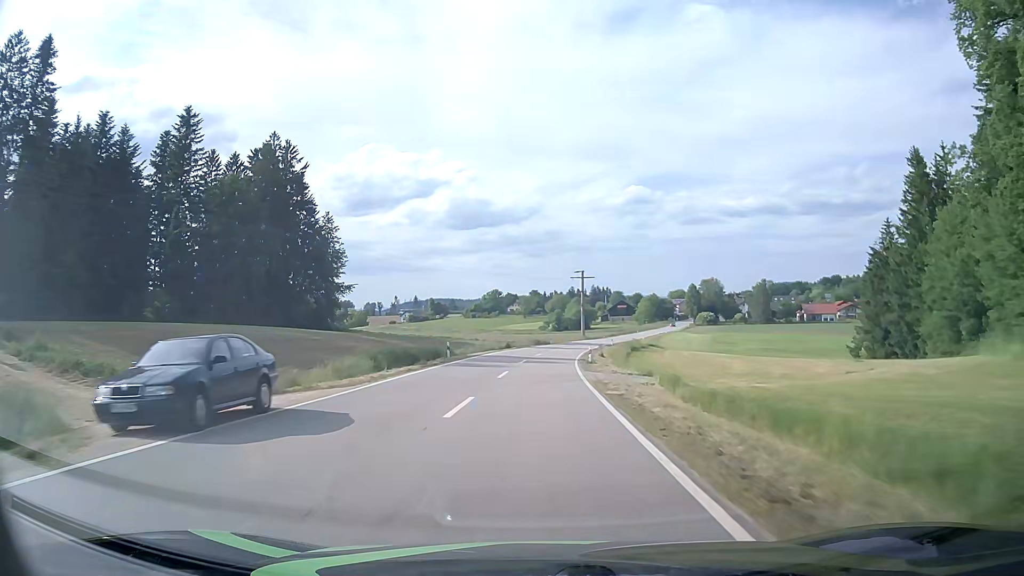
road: tertiary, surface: asphalt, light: Day
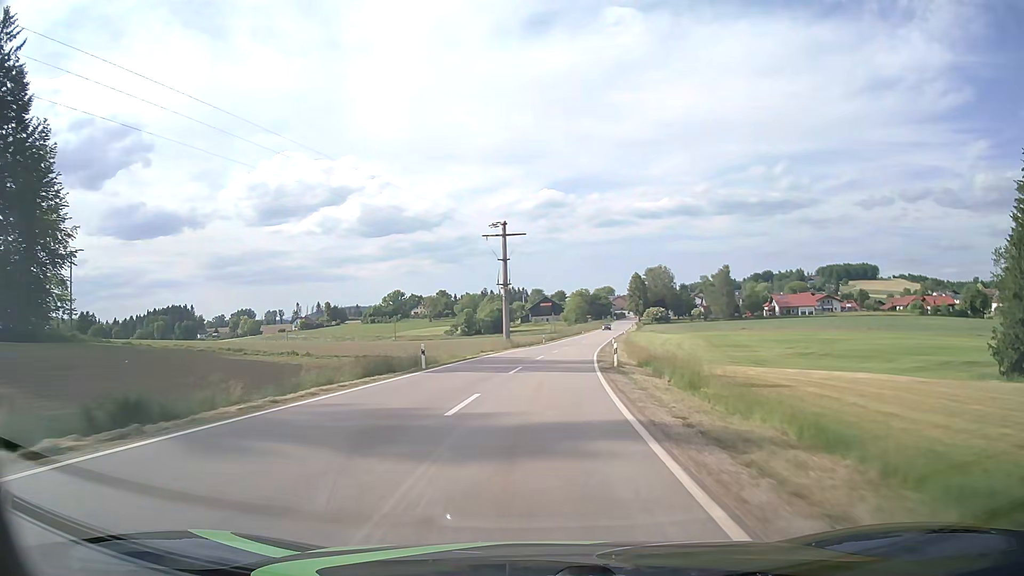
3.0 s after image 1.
(+2.9, +59.6) m; +7°
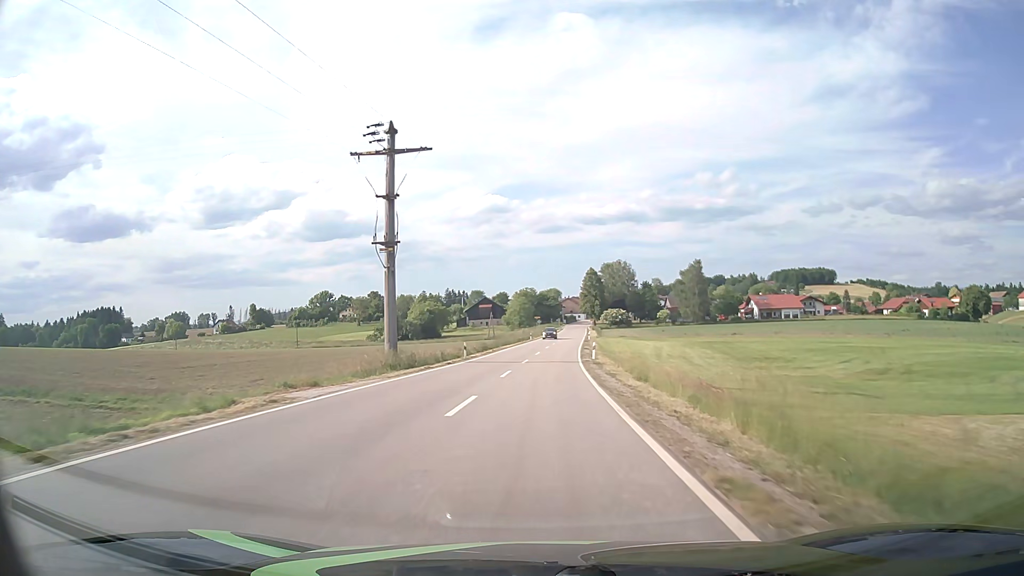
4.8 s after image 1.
(+1.7, +35.4) m; +5°
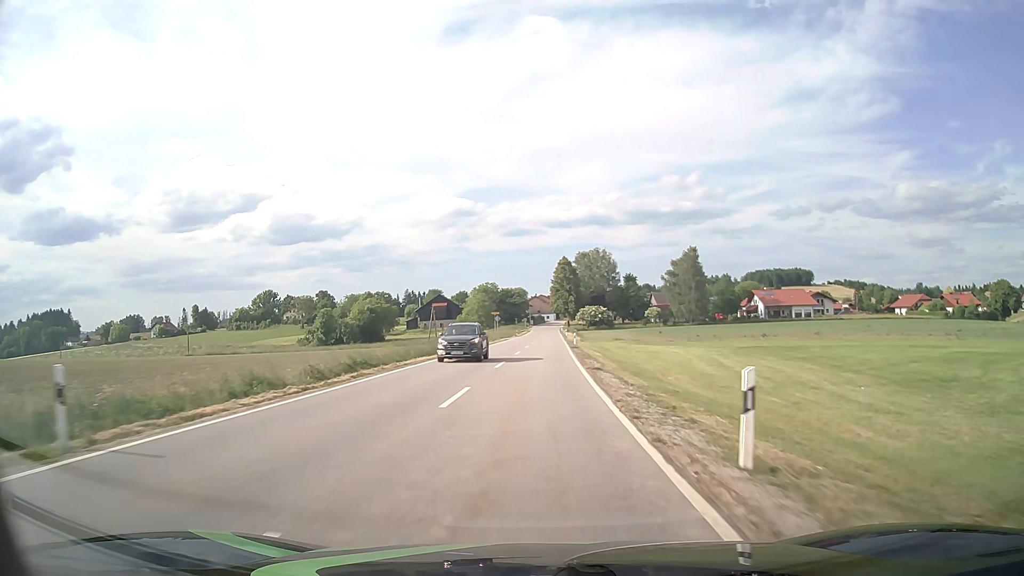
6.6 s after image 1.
(+0.9, +34.9) m; +3°
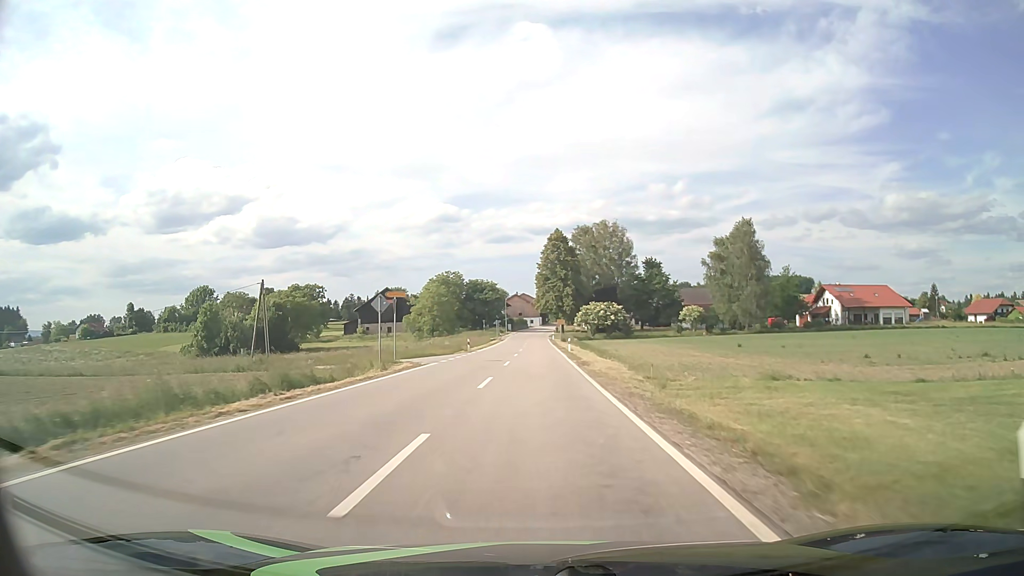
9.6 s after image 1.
(+1.0, +54.7) m; +2°
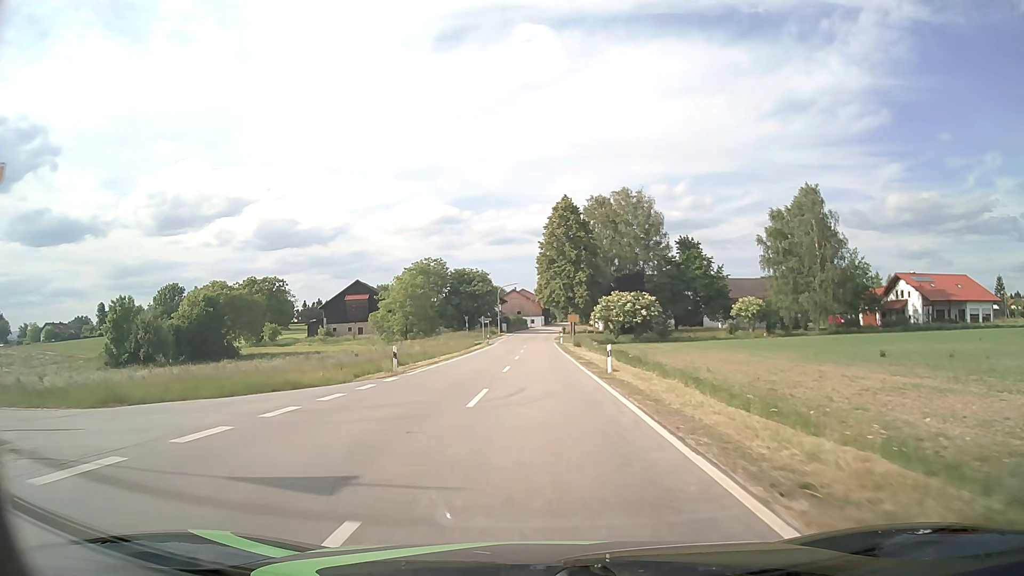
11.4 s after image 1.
(-0.1, +27.8) m; 0°
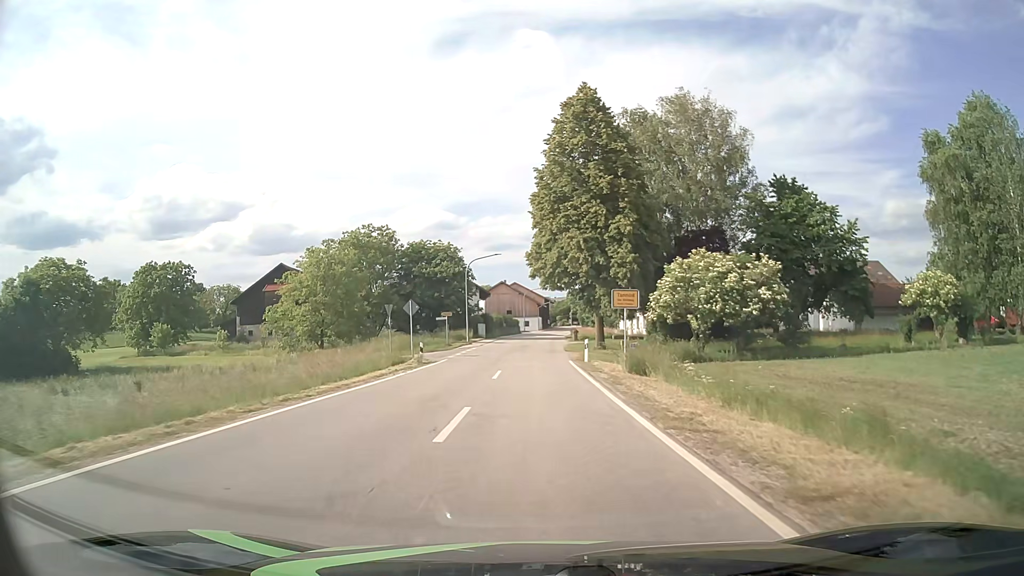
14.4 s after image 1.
(+0.2, +39.5) m; 0°
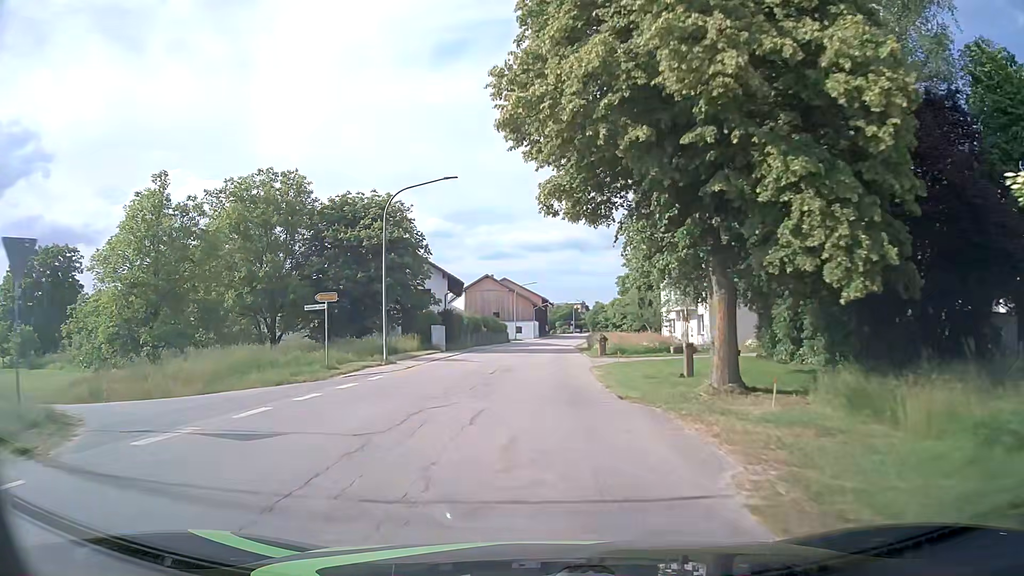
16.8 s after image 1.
(+0.1, +29.6) m; 0°
(0, +10) (0, +20) (0, +30) (+1, +40) (+1, +50) (+2, +60) (+2, +70) (+3, +80) (+5, +90) (+6, +100) m
